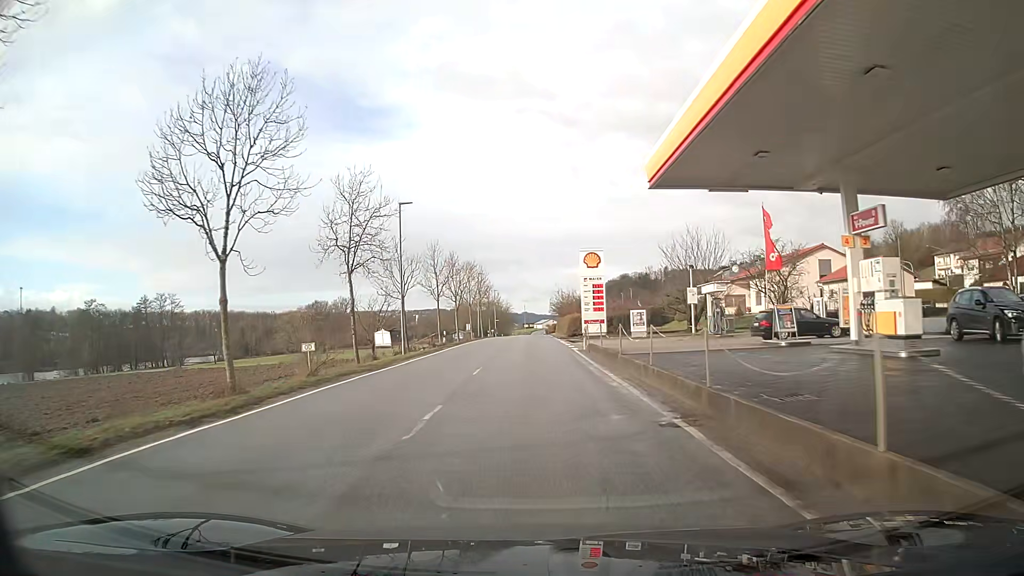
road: secondary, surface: asphalt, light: Day
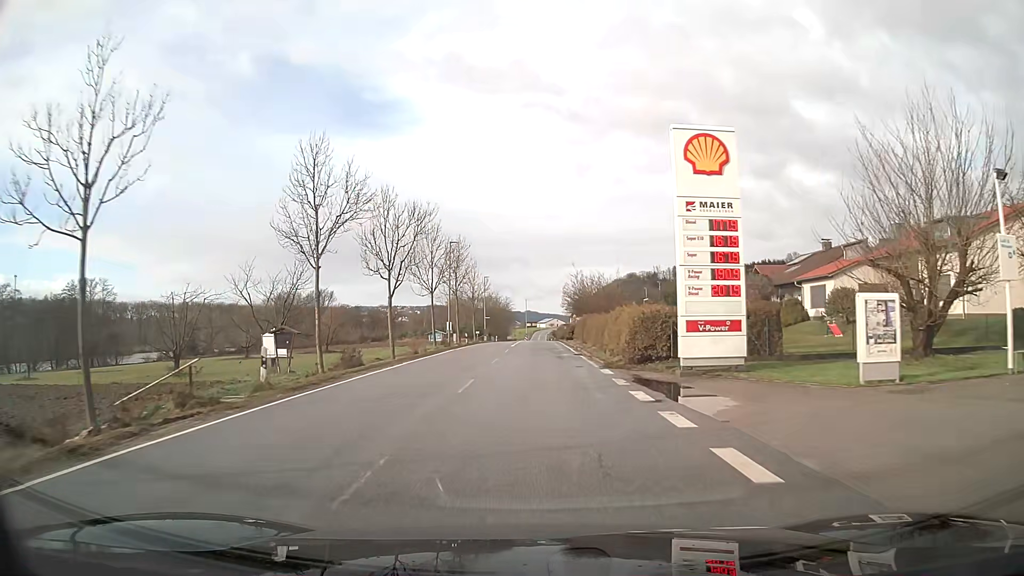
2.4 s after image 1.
(-0.1, +30.7) m; 0°
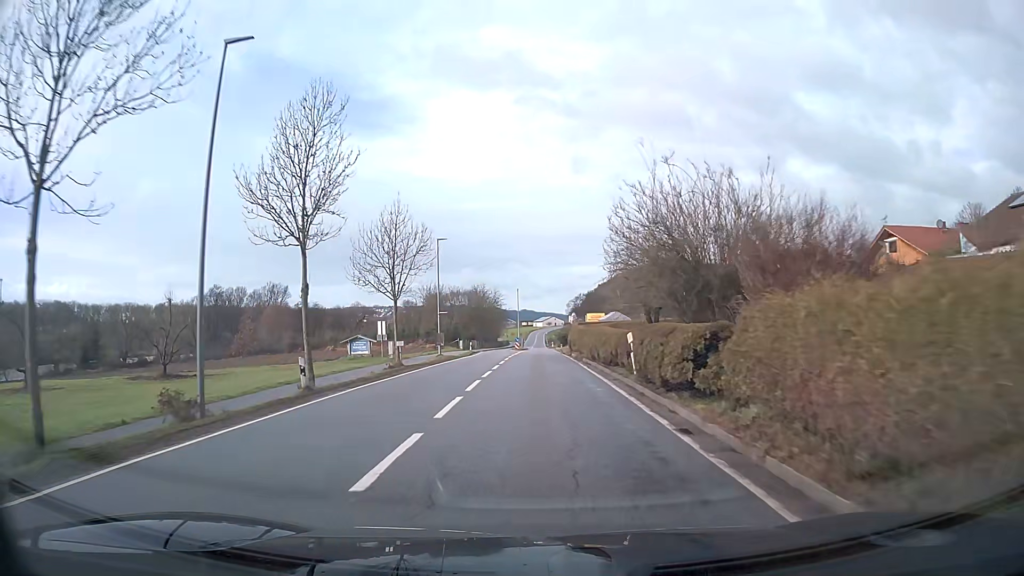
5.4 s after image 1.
(+0.2, +38.6) m; 0°
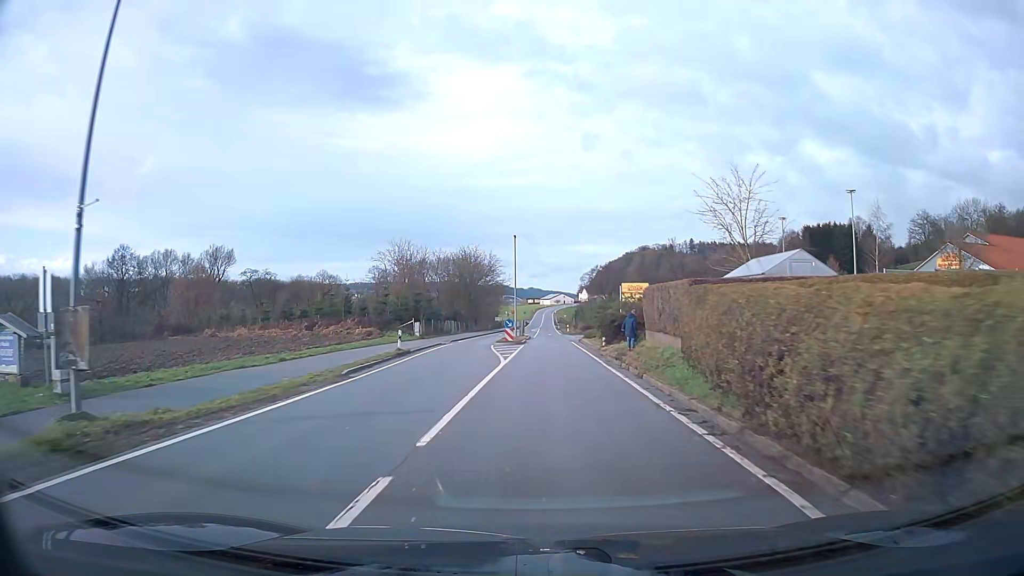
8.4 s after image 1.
(-0.1, +39.0) m; 0°
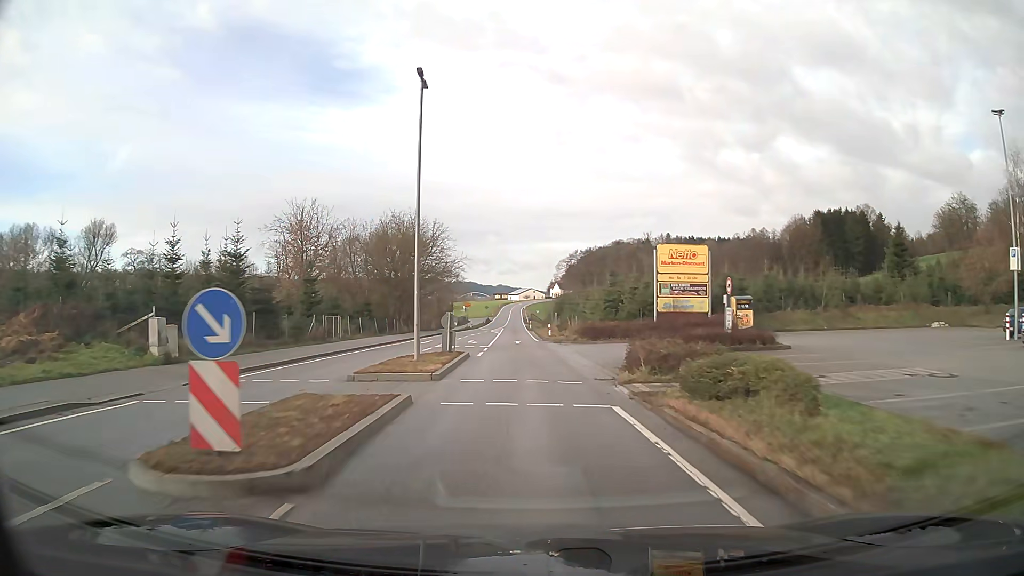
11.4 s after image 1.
(+0.9, +36.7) m; +2°
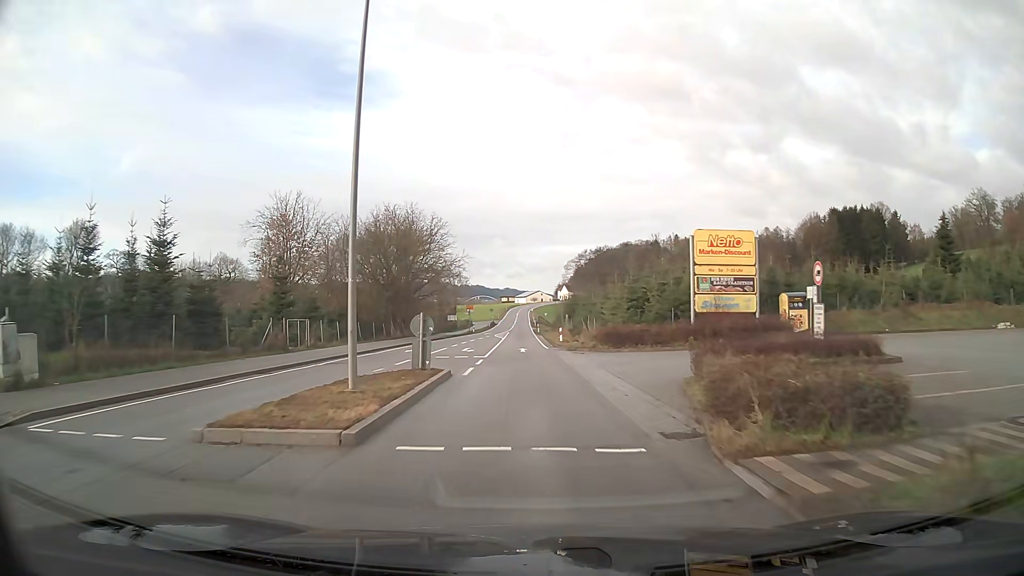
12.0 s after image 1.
(0.0, +7.6) m; -1°
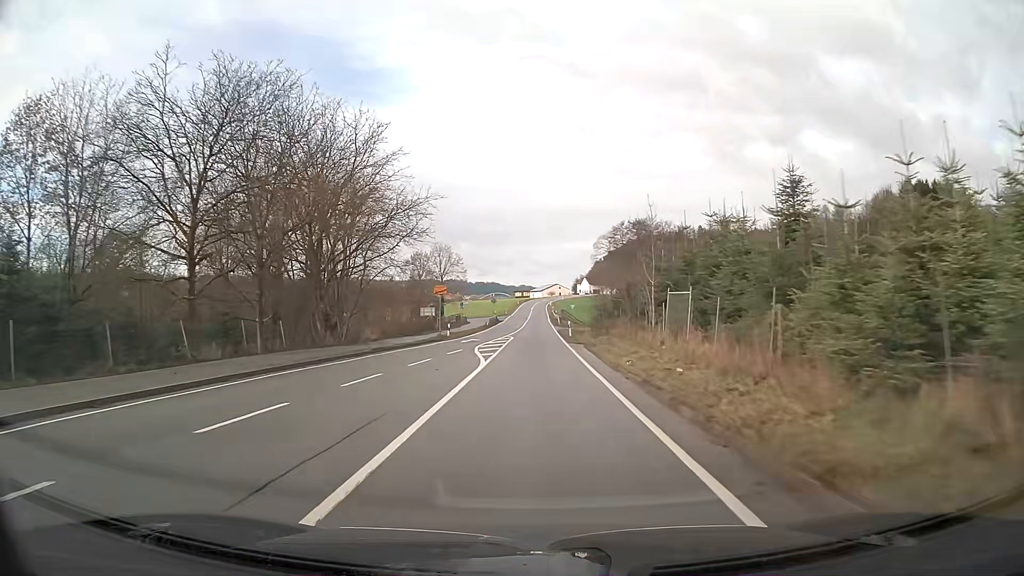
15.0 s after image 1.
(-0.6, +39.7) m; -1°
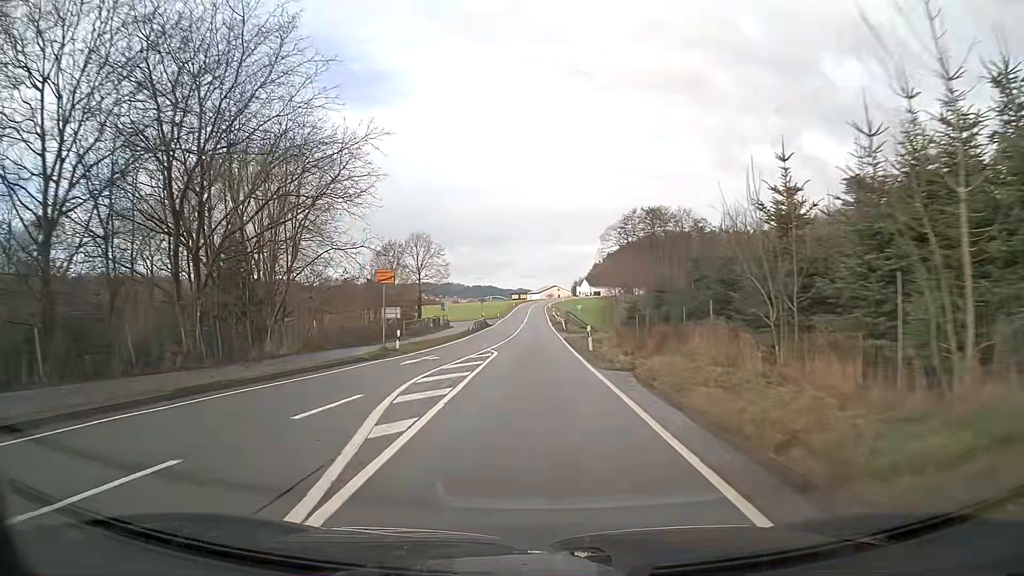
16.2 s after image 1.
(0.0, +16.6) m; 0°
(0, +10) (0, +20) (0, +30) (0, +40) (0, +50) (0, +60) (0, +70) (0, +80) (0, +90) (0, +100) m
